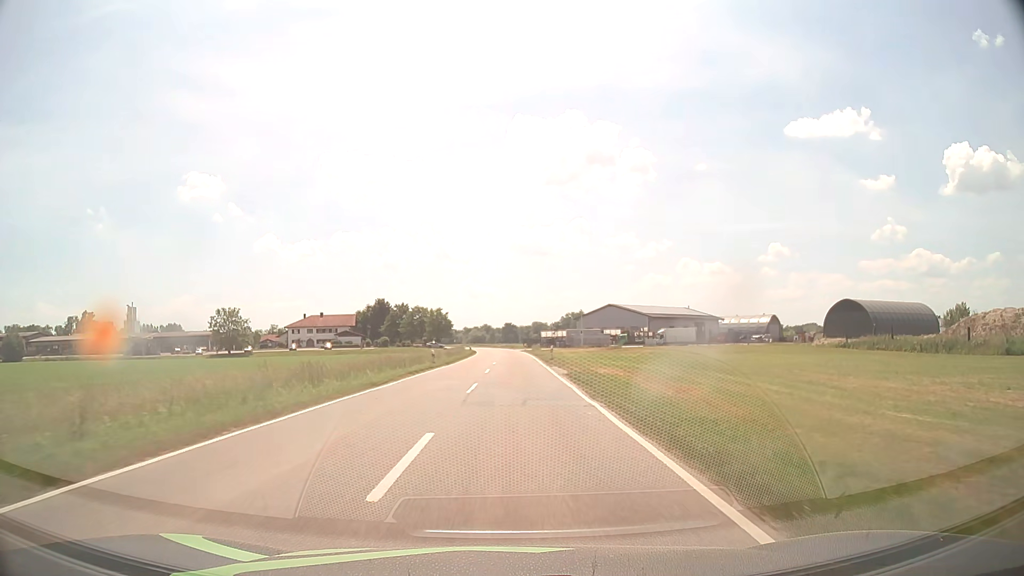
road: tertiary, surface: asphalt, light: Day
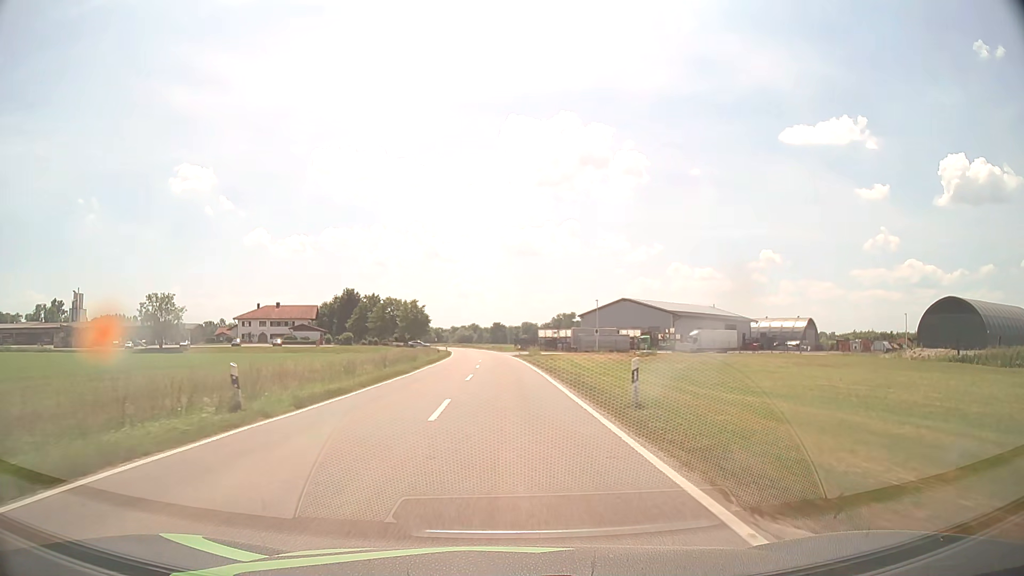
(+0.3, +30.0) m; +1°
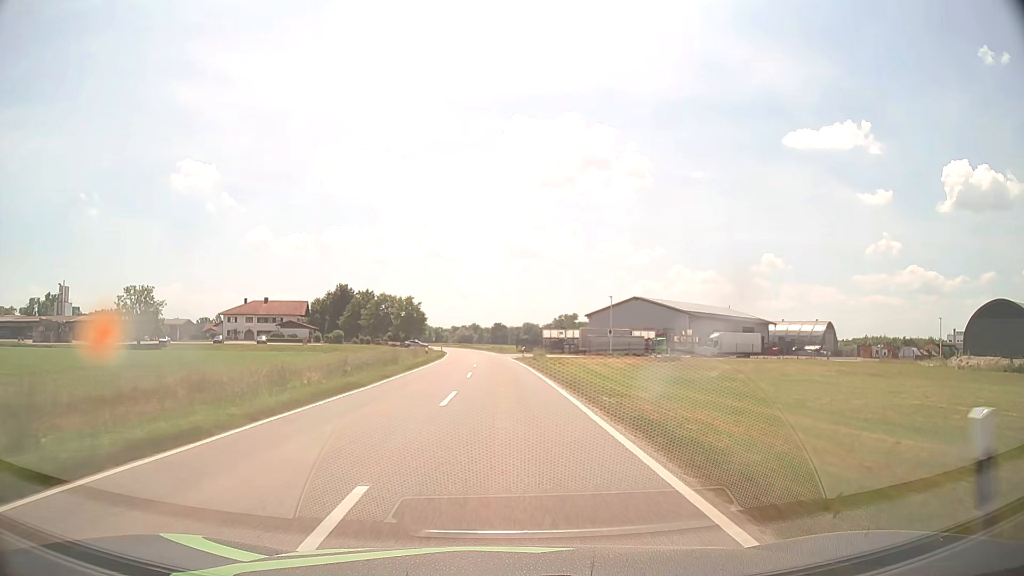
(0.0, +9.5) m; 0°
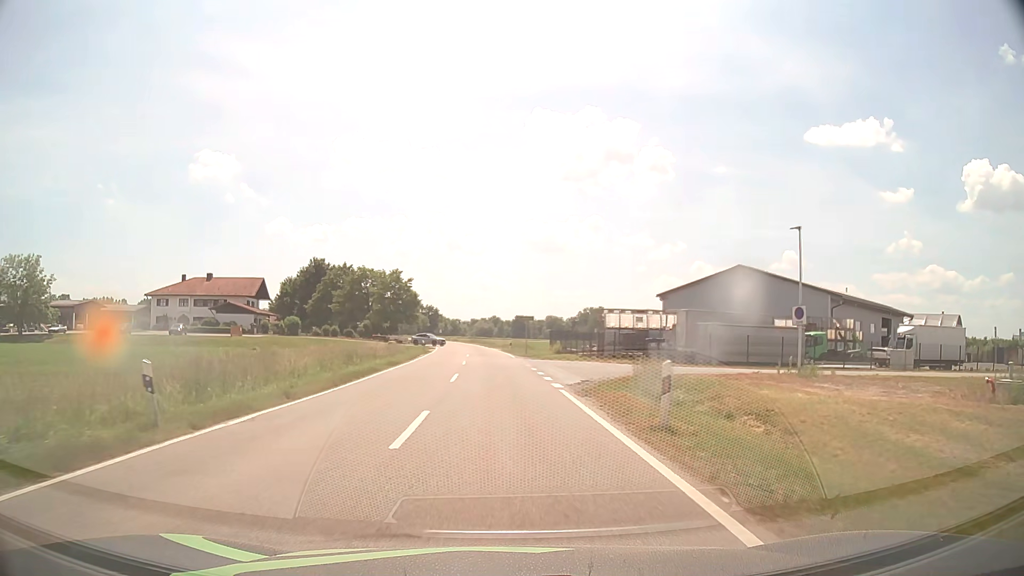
(-0.5, +42.0) m; -2°
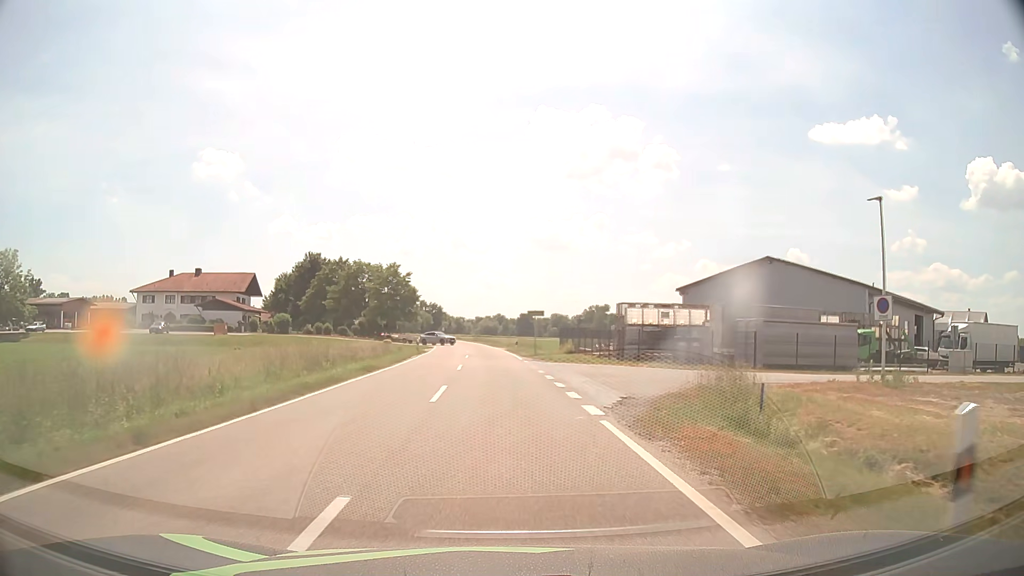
(0.0, +6.5) m; -1°
(0, +10) (+3, +20) (+11, +25) (+20, +27) (+30, +28) (+40, +29) (+50, +30) (+60, +31) (+70, +33) (+80, +35) m
